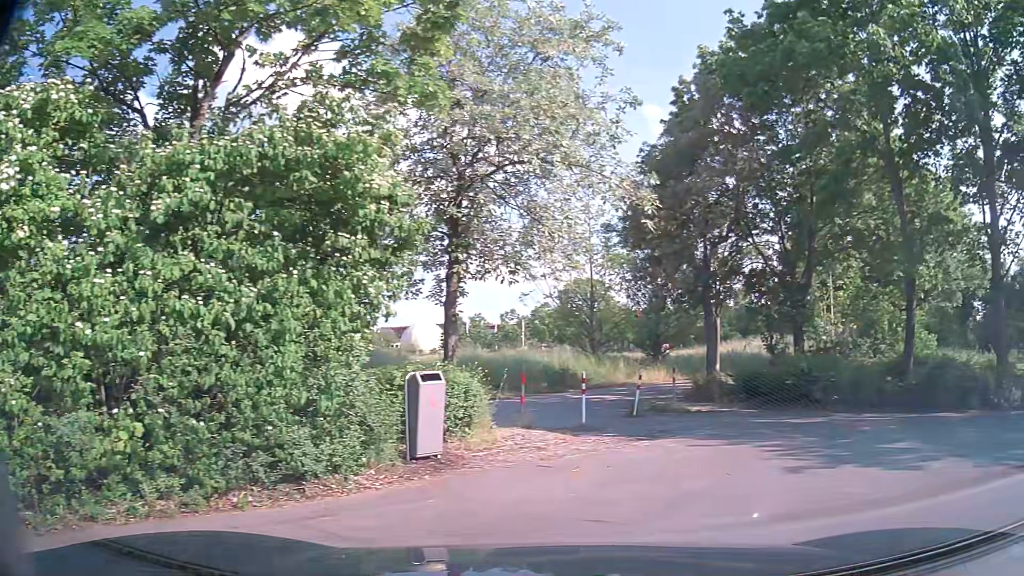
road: service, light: Day
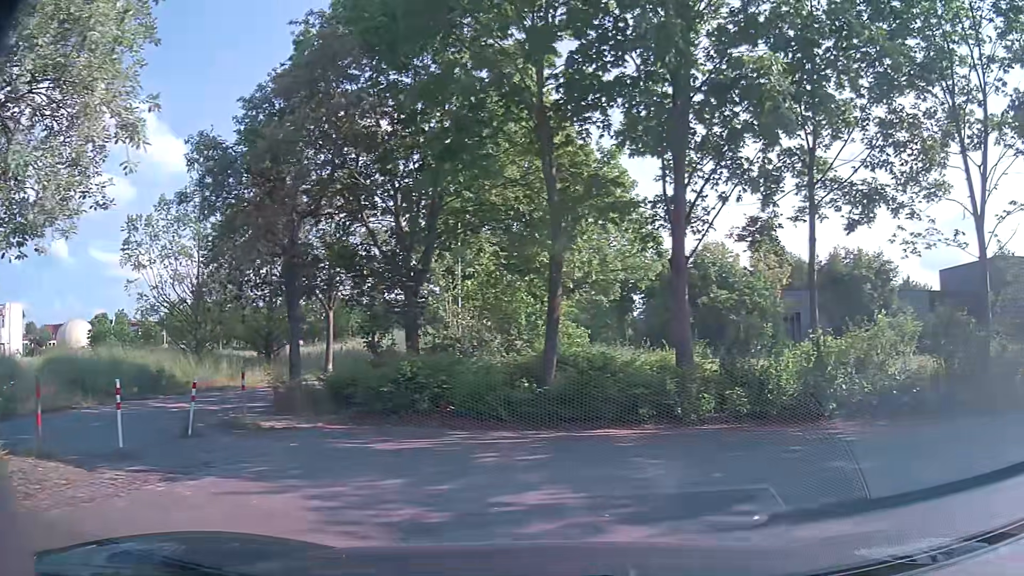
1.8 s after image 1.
(+0.8, +3.2) m; +29°
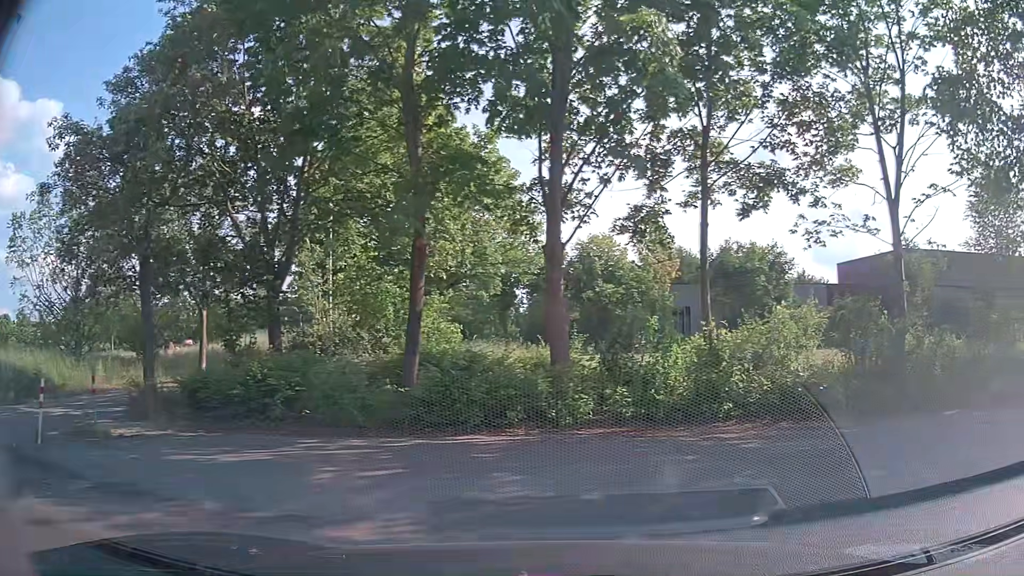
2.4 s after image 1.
(+0.1, +1.1) m; +9°
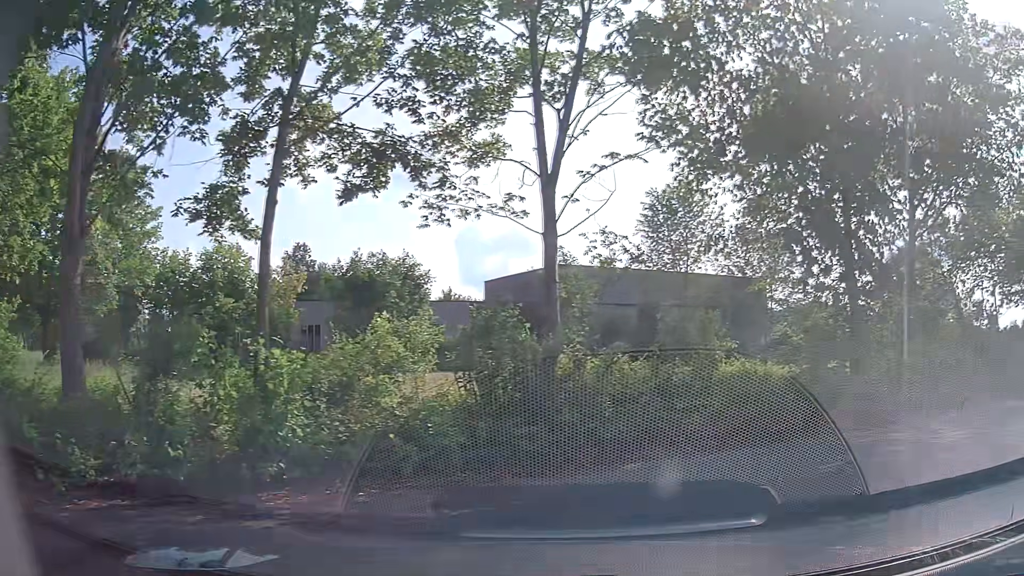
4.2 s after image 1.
(+0.9, +3.4) m; +29°
